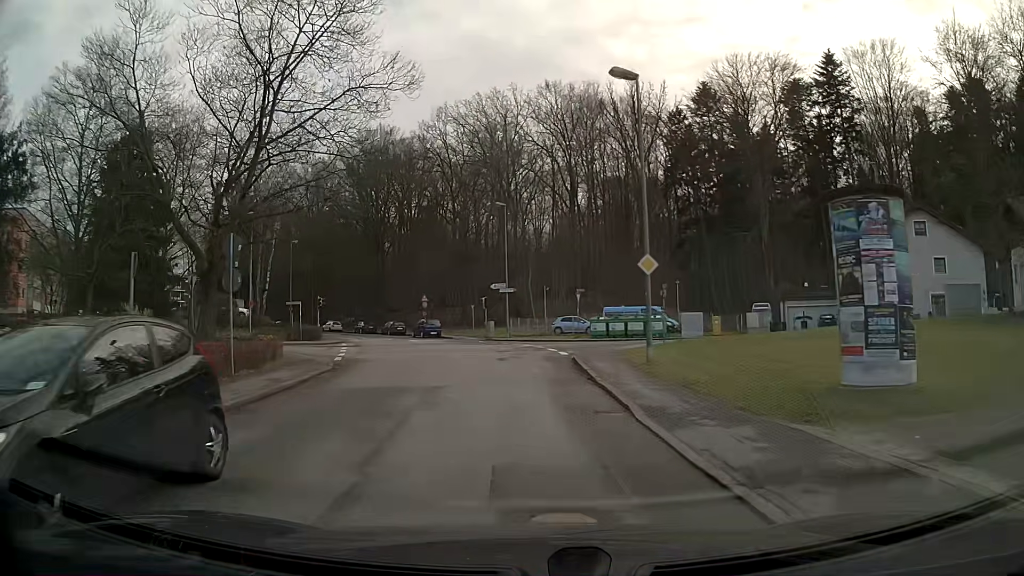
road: residential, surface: asphalt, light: Day
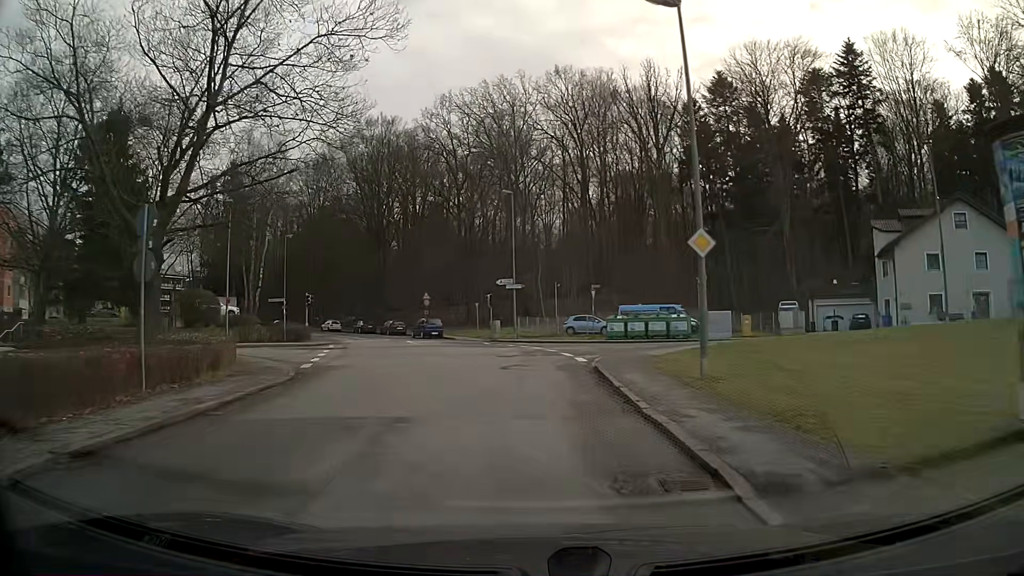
(0.0, +4.6) m; -1°
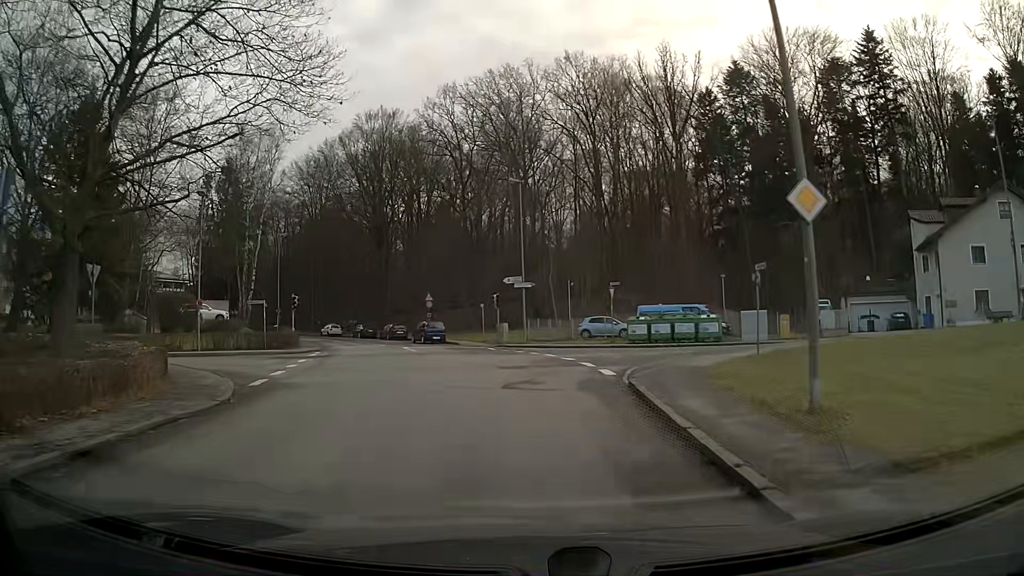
(0.0, +4.7) m; -1°
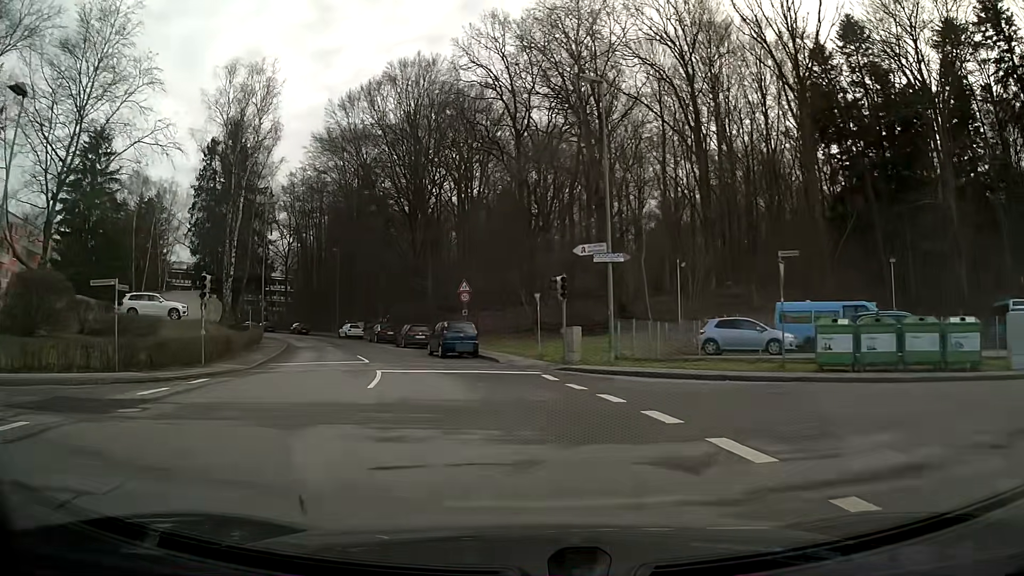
(-0.9, +18.4) m; -8°
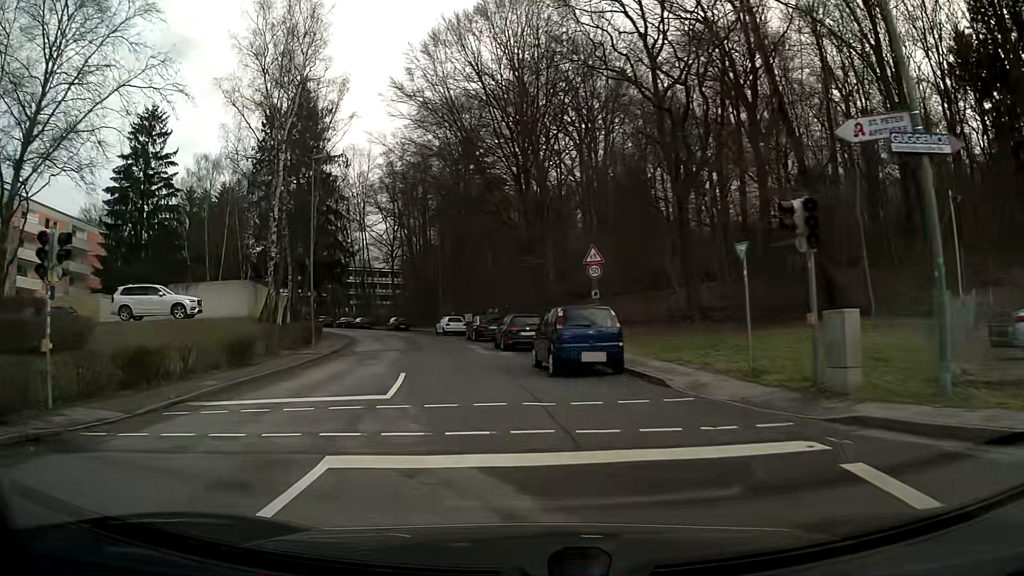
(-1.1, +13.7) m; -12°
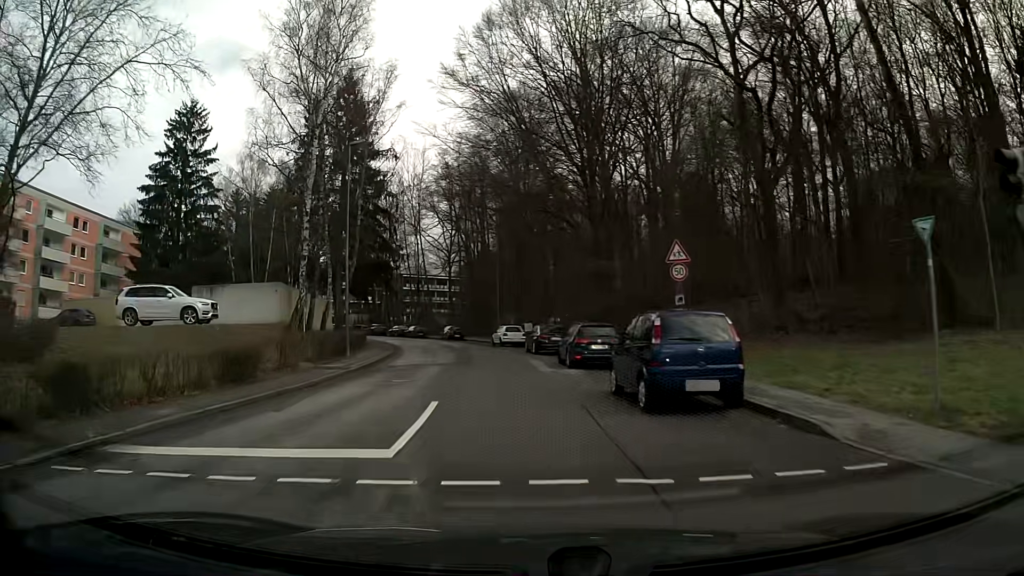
(-0.1, +4.6) m; -3°
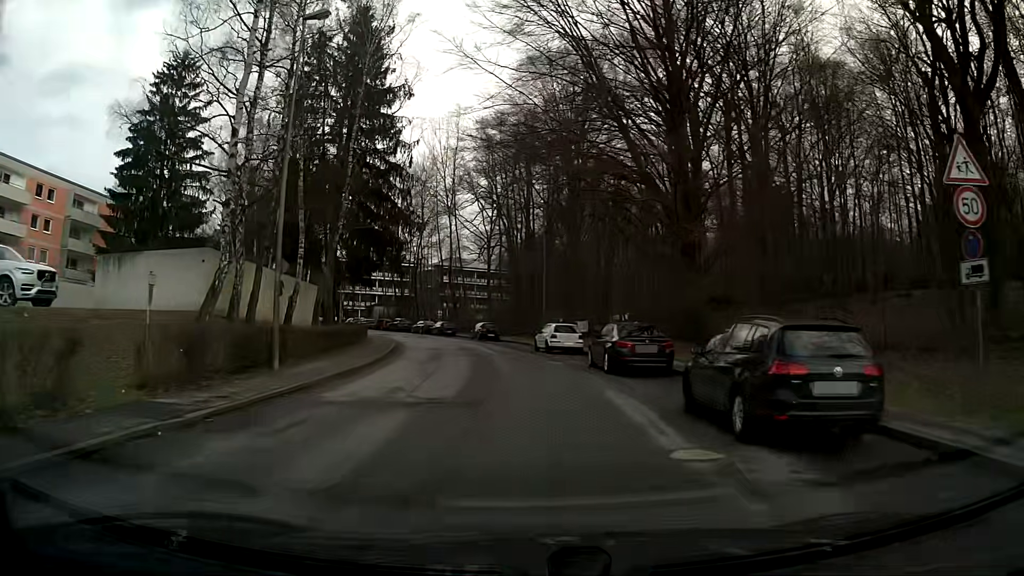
(-0.6, +13.9) m; -3°
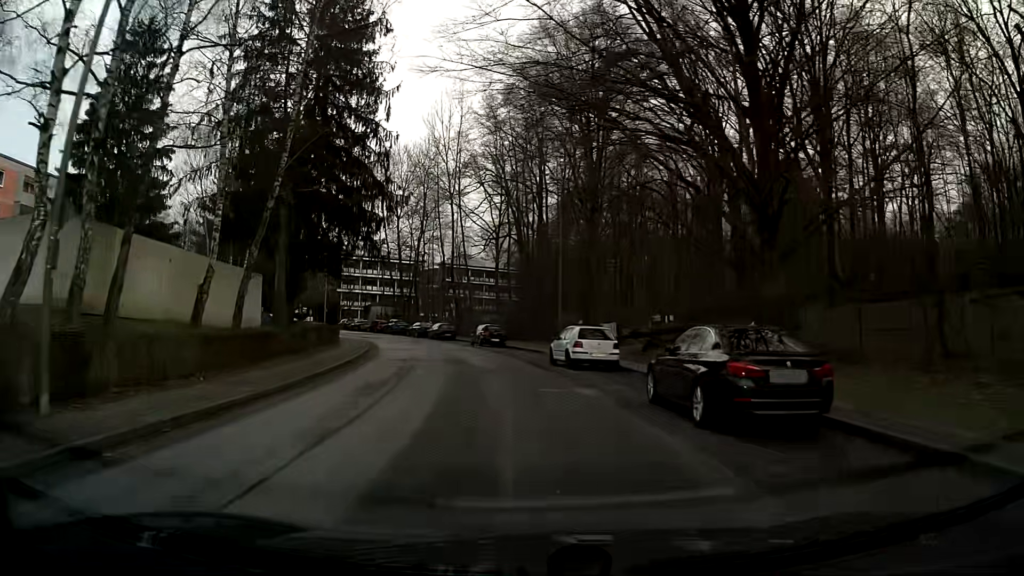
(-0.1, +9.7) m; -1°
(0, +10) (-1, +20) (-3, +30) (-5, +40) (-8, +49) (-11, +58) (-15, +68) (-20, +76) (-25, +85) (-30, +94) m
